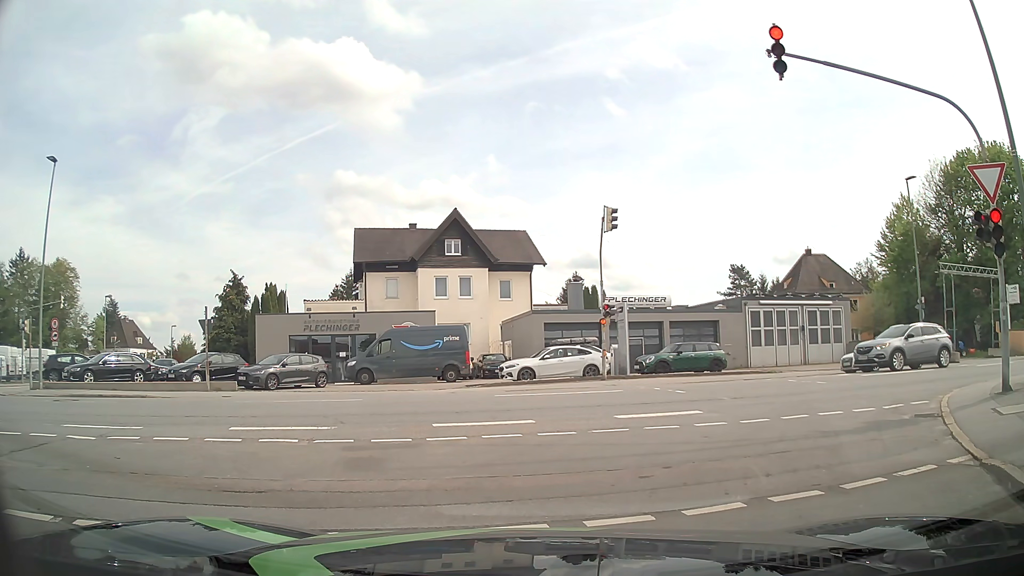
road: residential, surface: asphalt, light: Day
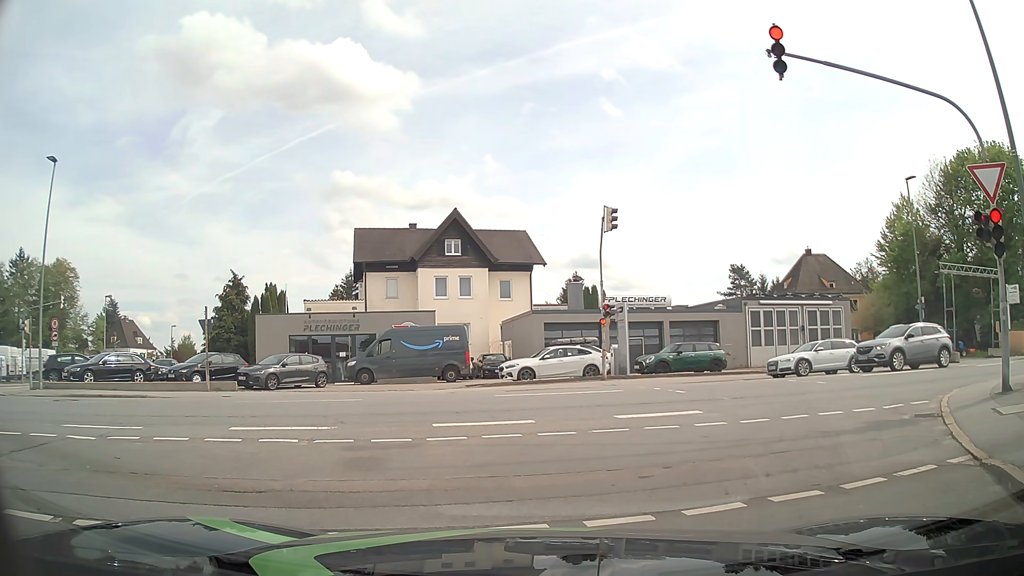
(0.0, 0.0) m; 0°
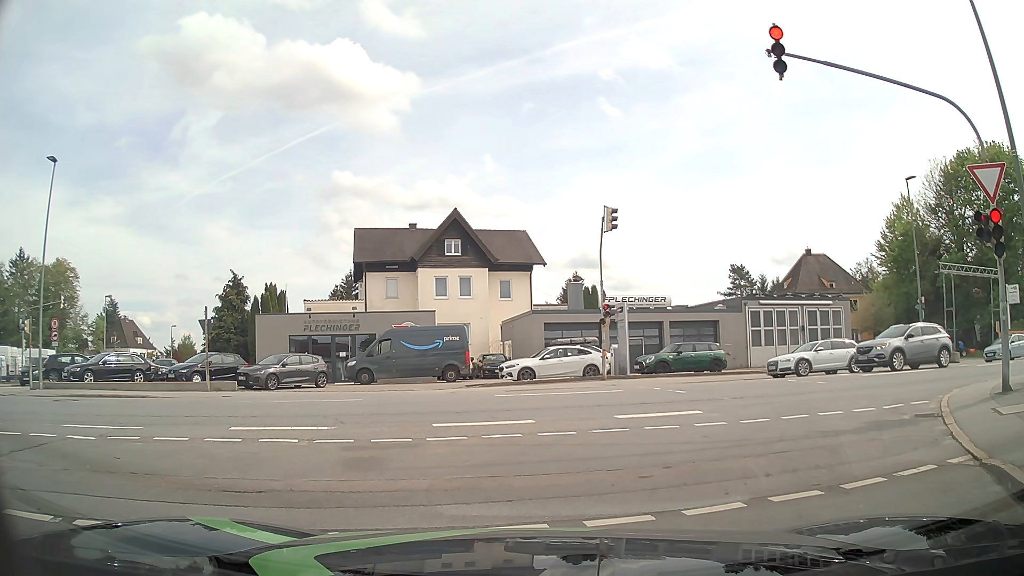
(0.0, 0.0) m; 0°
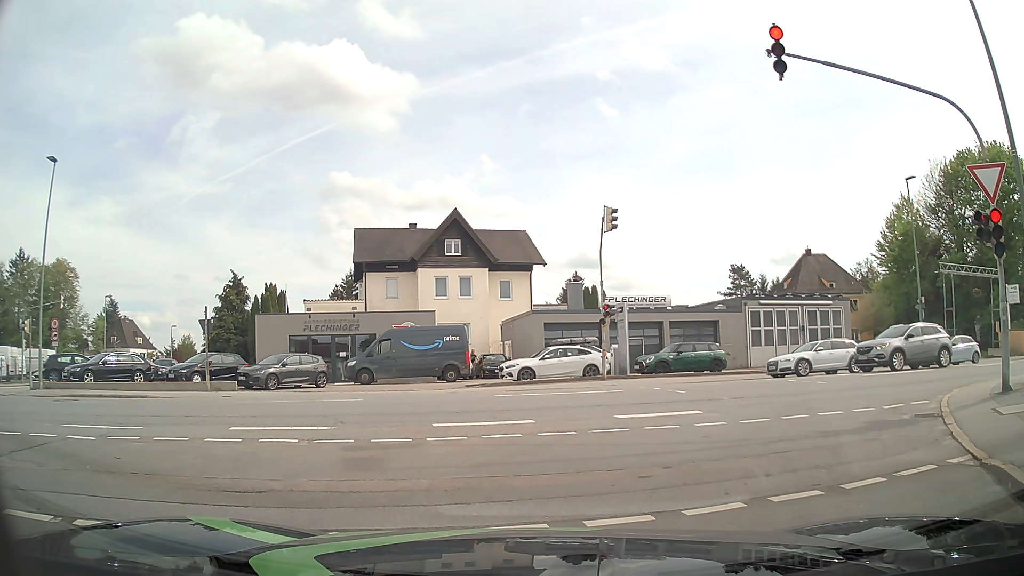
(0.0, 0.0) m; 0°
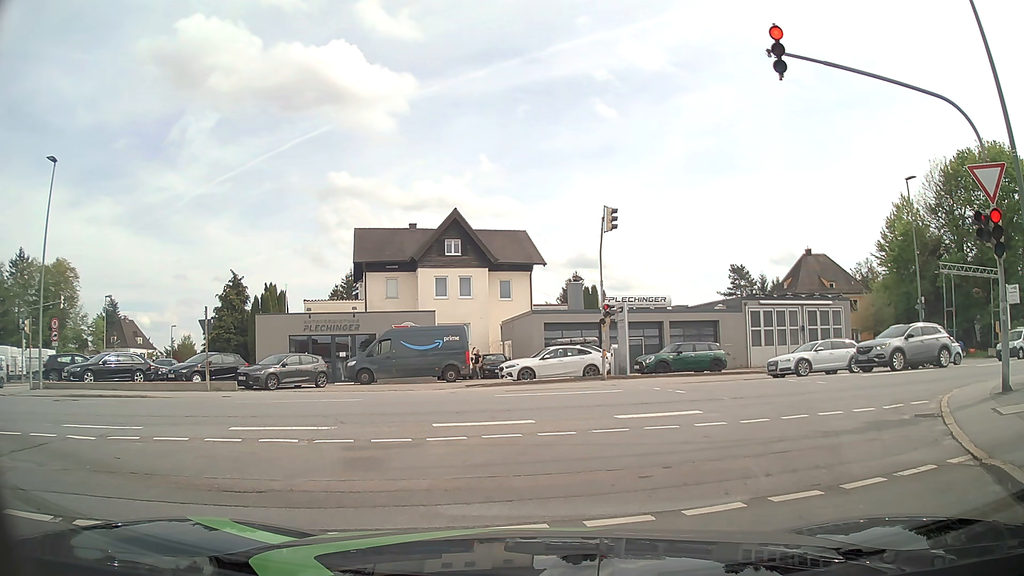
(0.0, 0.0) m; 0°
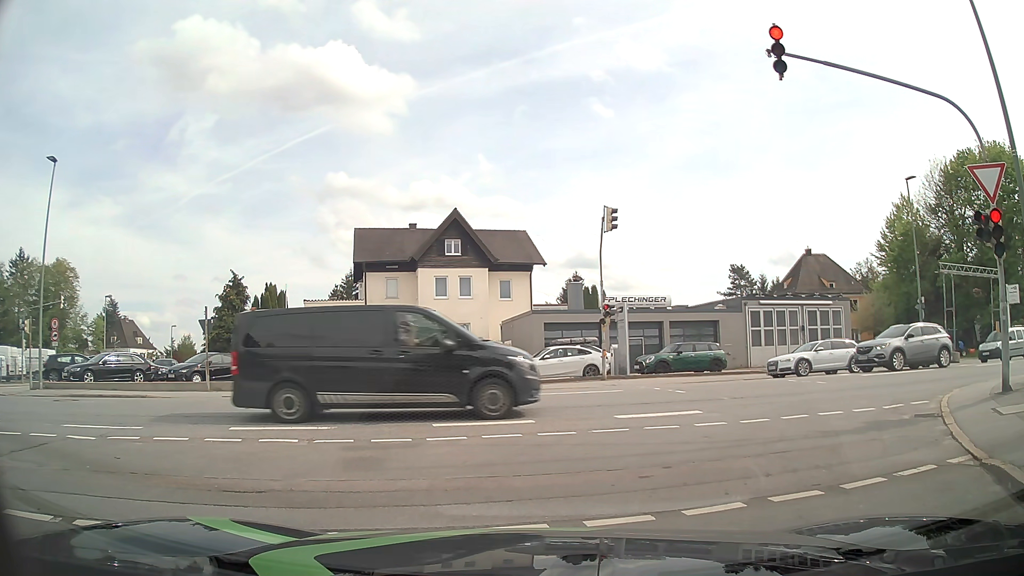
(0.0, 0.0) m; 0°
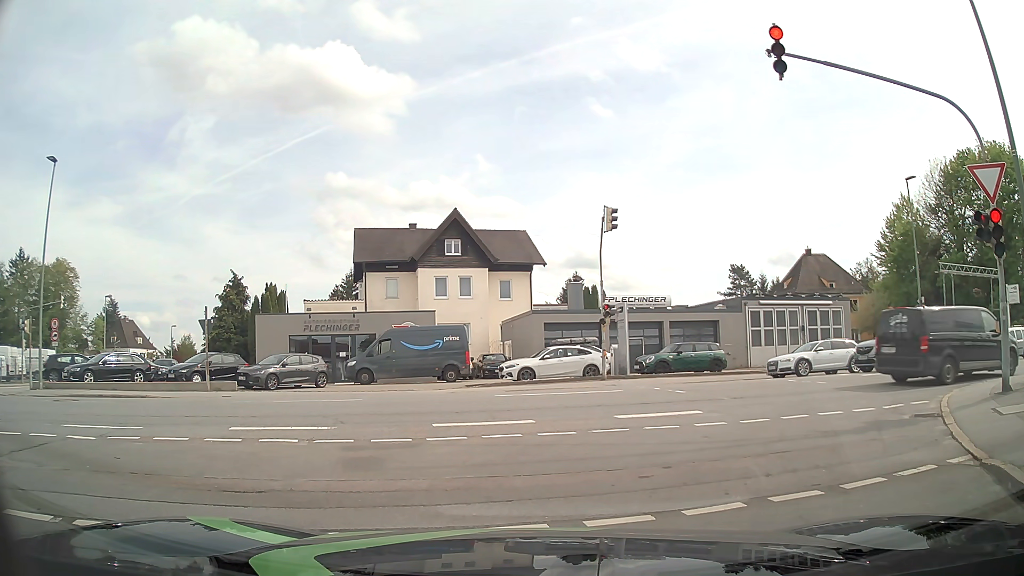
(0.0, 0.0) m; 0°
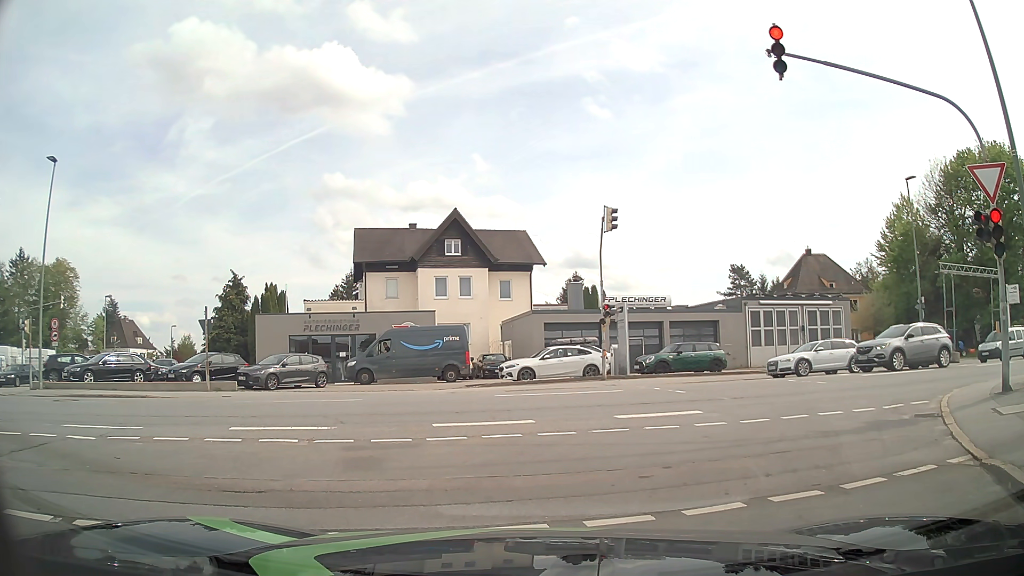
(0.0, 0.0) m; 0°
(+2, +10) (+9, +16) (+19, +20) (+28, +22) (+38, +25) (+48, +27) (+57, +30) (+67, +32) (+77, +35) (+86, +37) m
